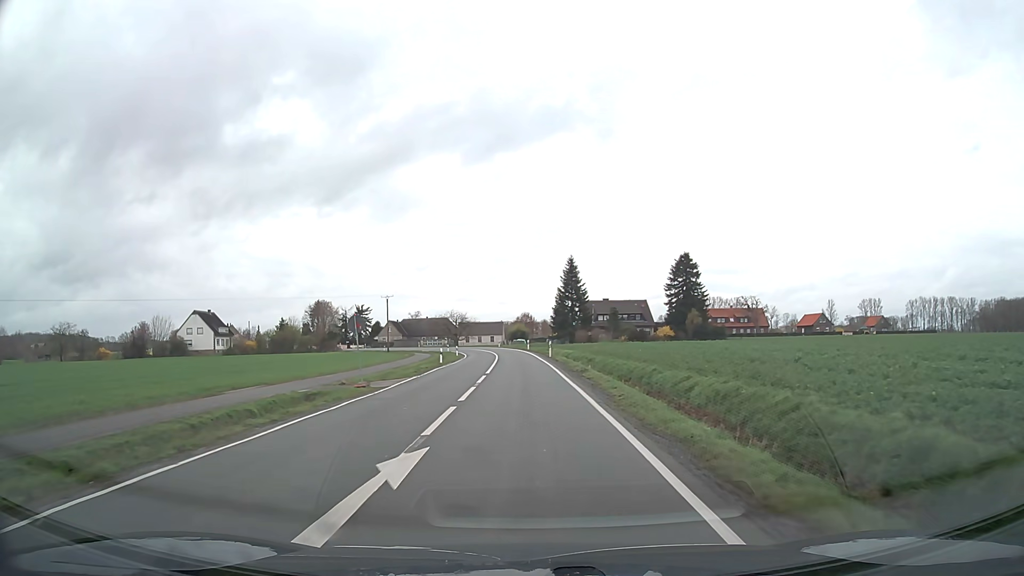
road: secondary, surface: asphalt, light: Day
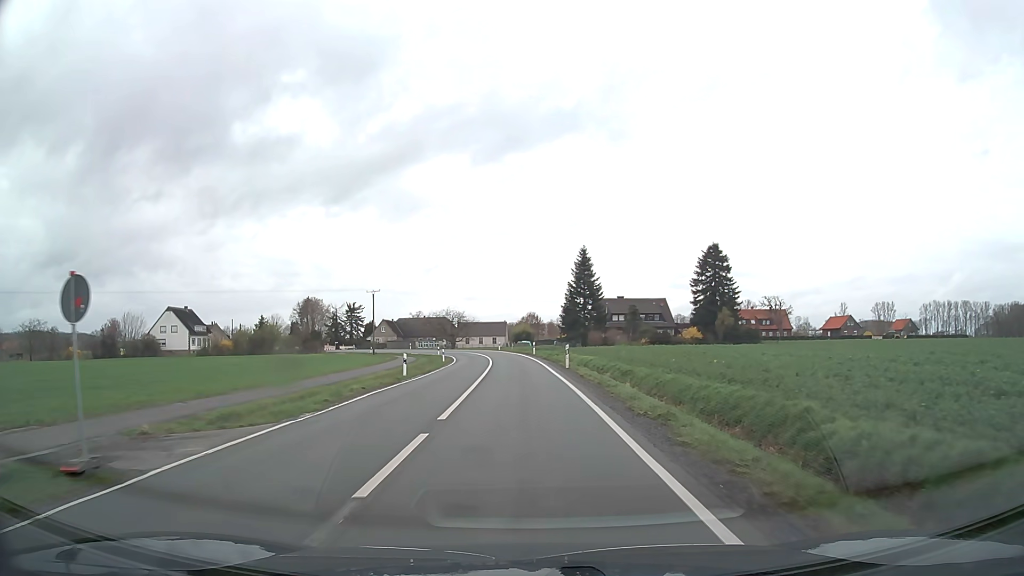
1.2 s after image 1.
(-0.1, +15.3) m; -1°
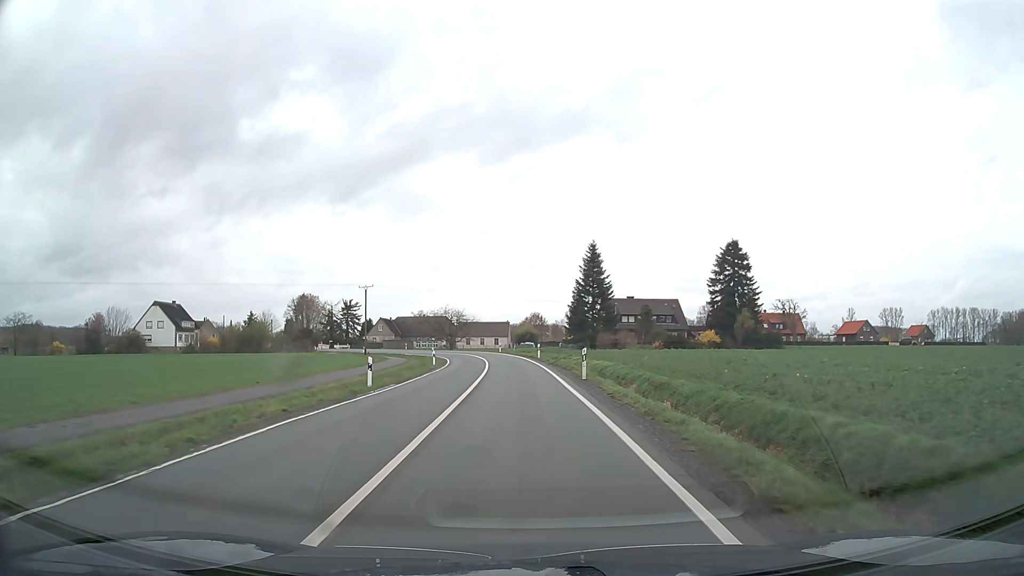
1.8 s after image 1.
(0.0, +7.6) m; 0°
